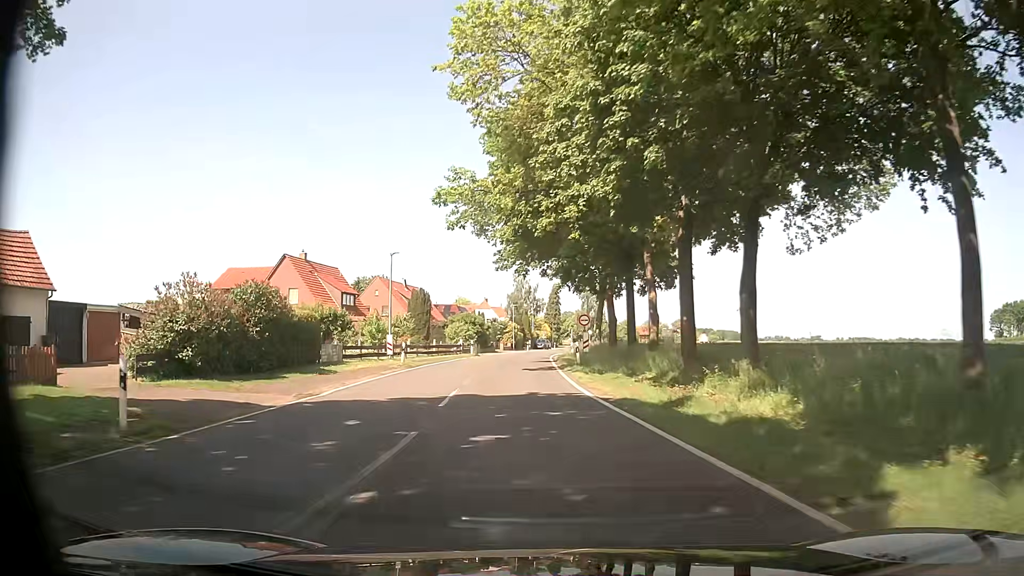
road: tertiary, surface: asphalt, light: Day
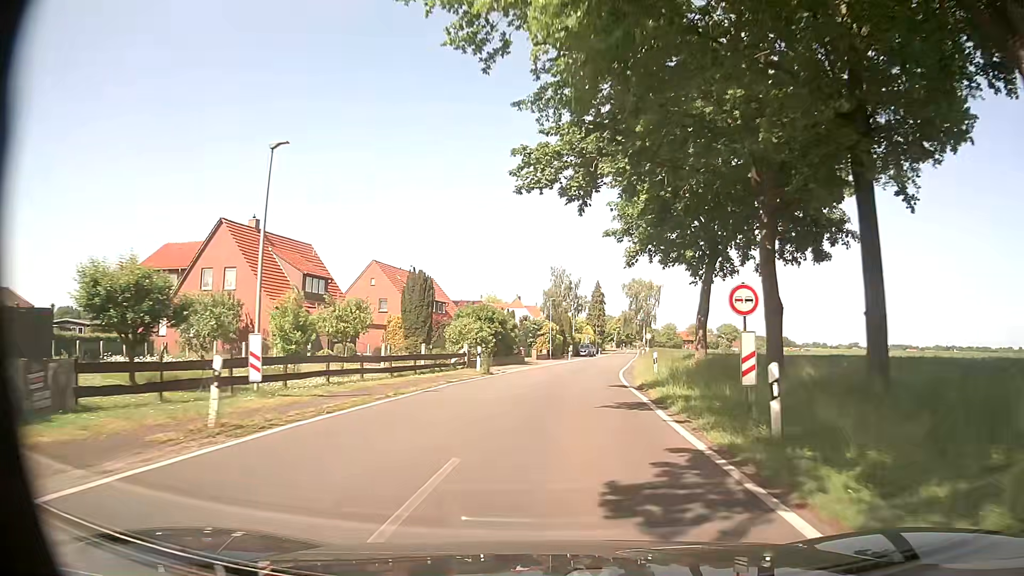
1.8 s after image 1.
(-1.0, +21.5) m; -4°
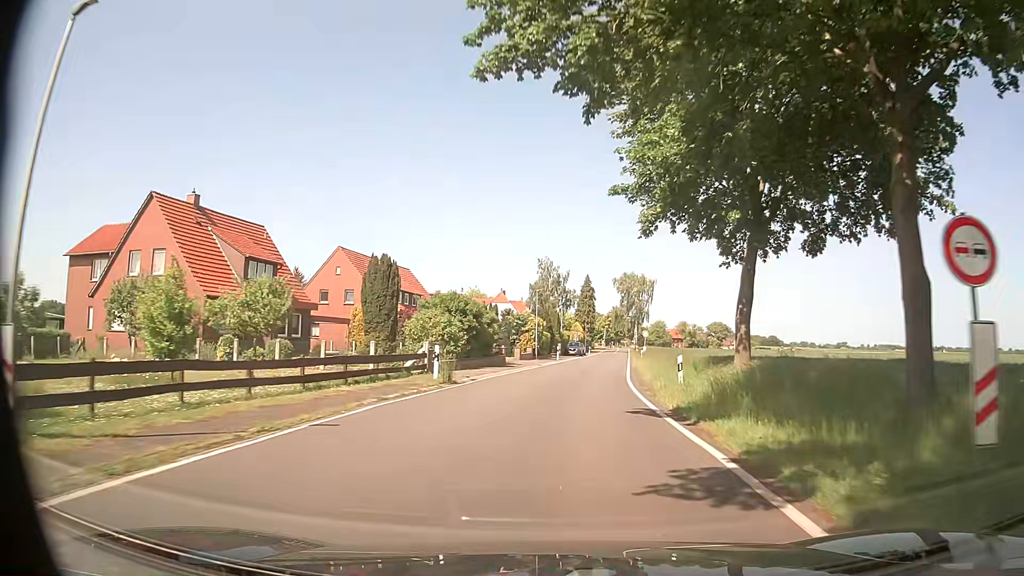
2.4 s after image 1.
(+0.1, +7.7) m; +2°
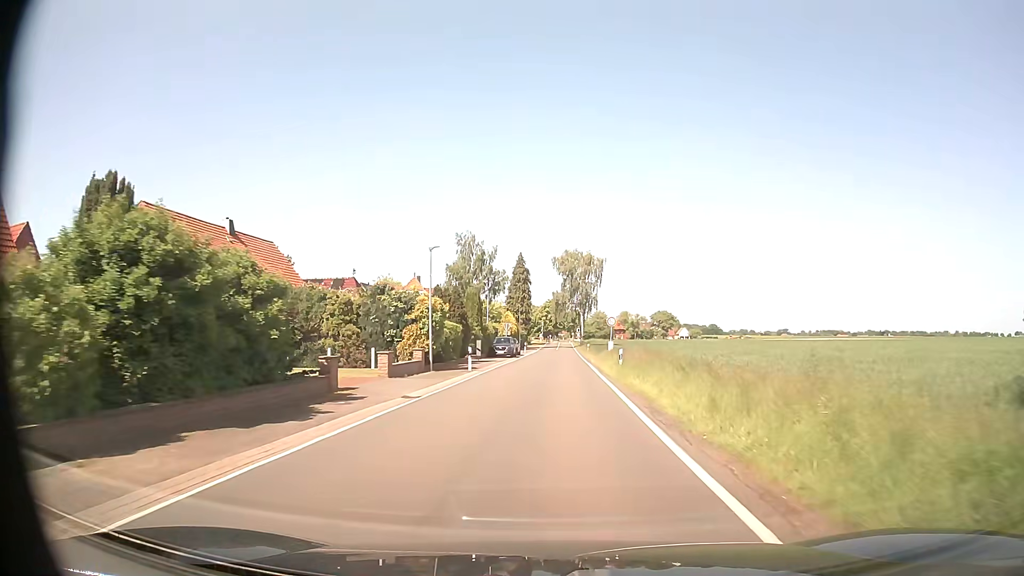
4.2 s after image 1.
(+1.3, +23.9) m; +7°
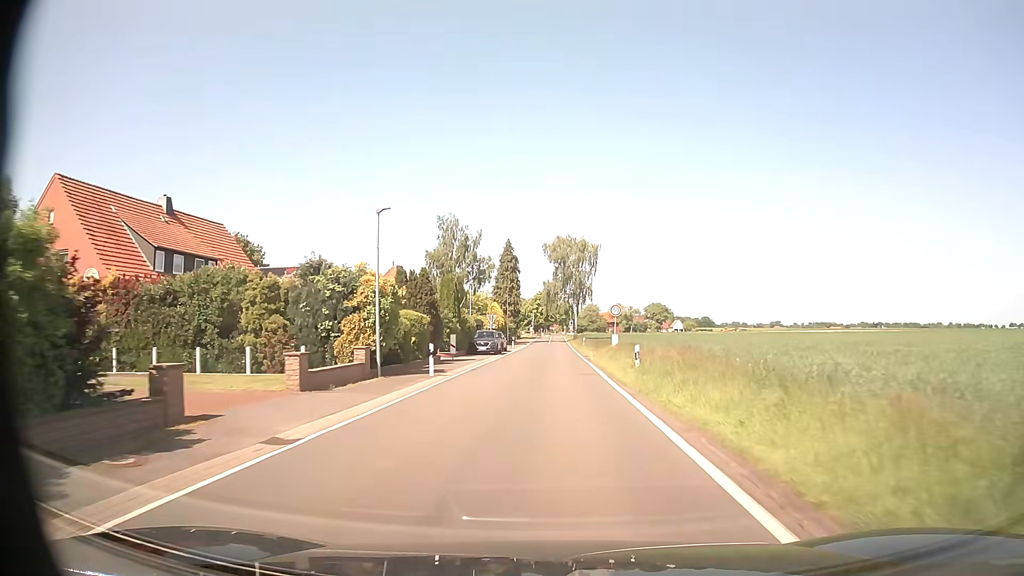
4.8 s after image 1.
(-0.1, +8.1) m; 0°
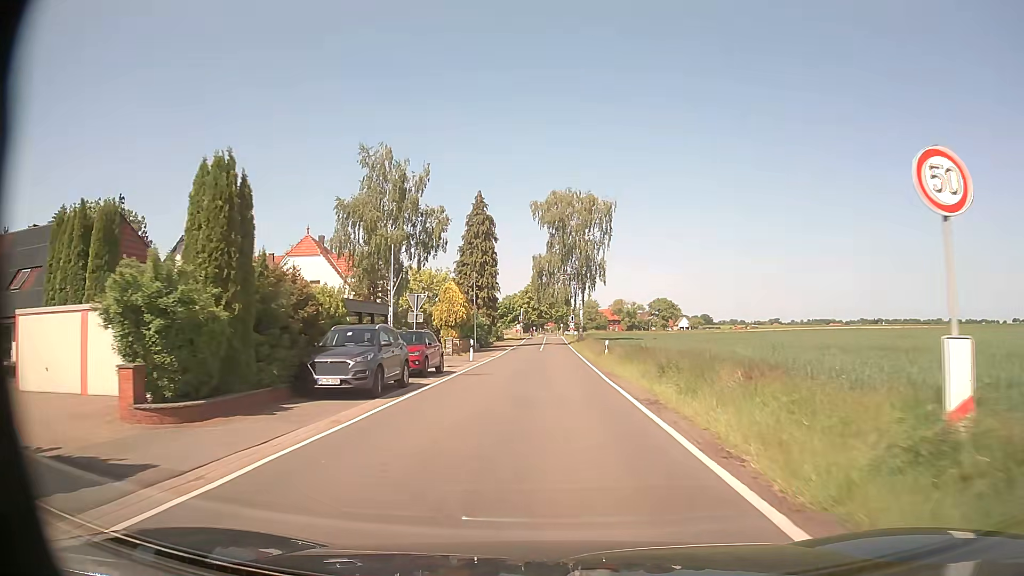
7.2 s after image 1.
(+0.2, +30.8) m; 0°
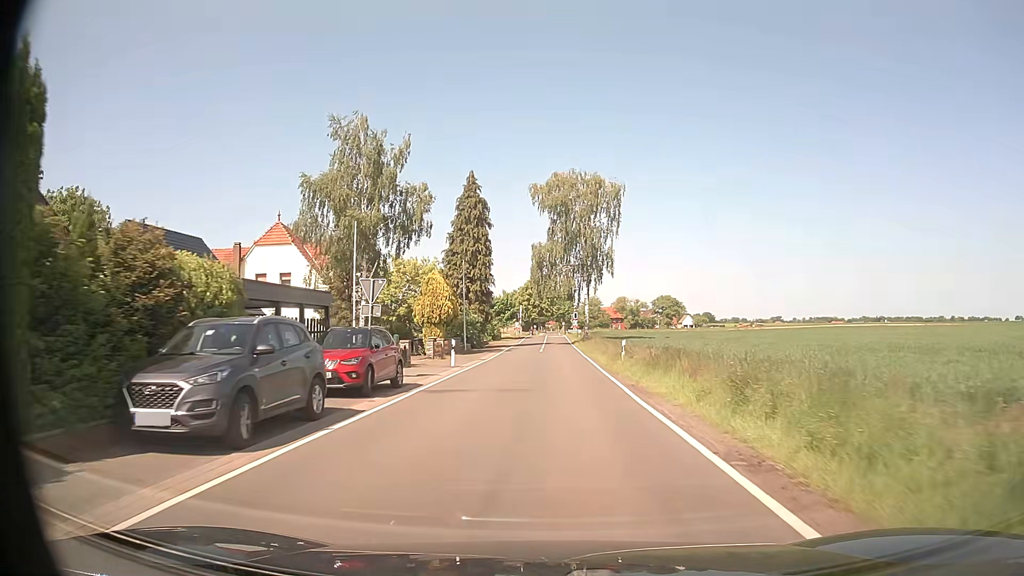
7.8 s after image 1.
(0.0, +7.1) m; 0°
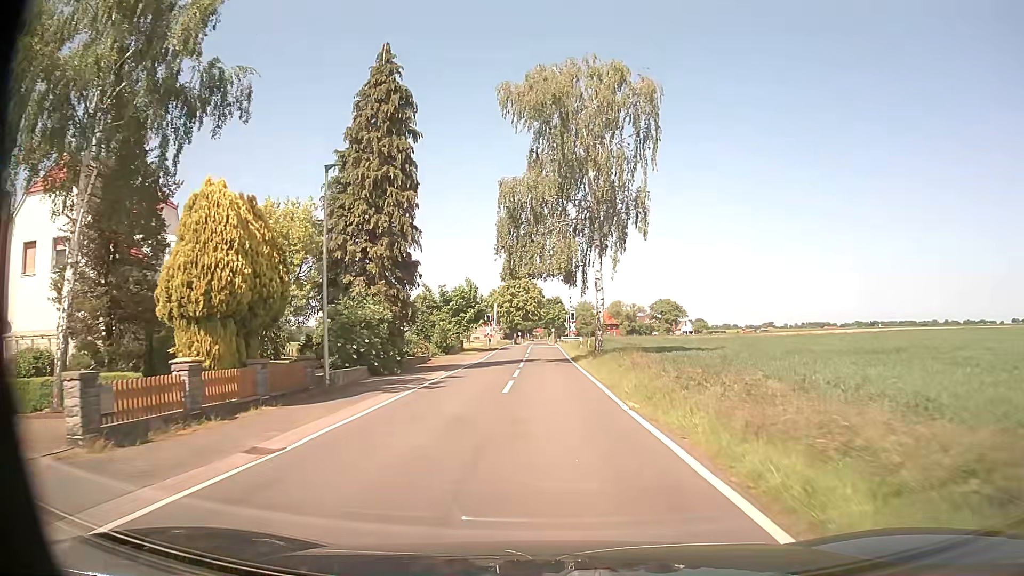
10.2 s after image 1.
(+0.3, +26.0) m; +1°
(0, +10) (0, +20) (0, +30) (0, +40) (0, +50) (0, +60) (0, +70) (0, +80) (0, +90) (0, +100) m
